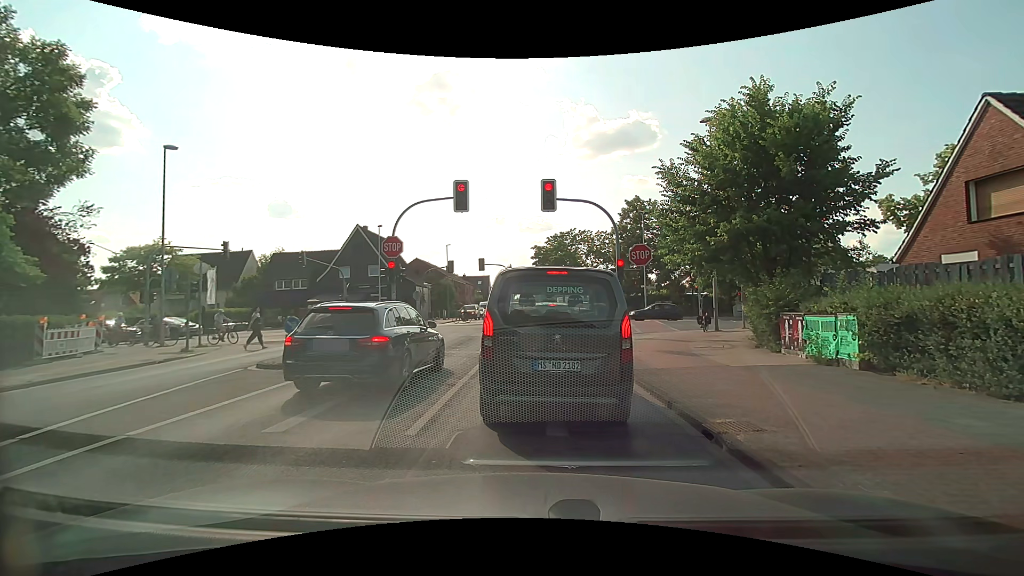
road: tertiary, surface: asphalt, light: Day
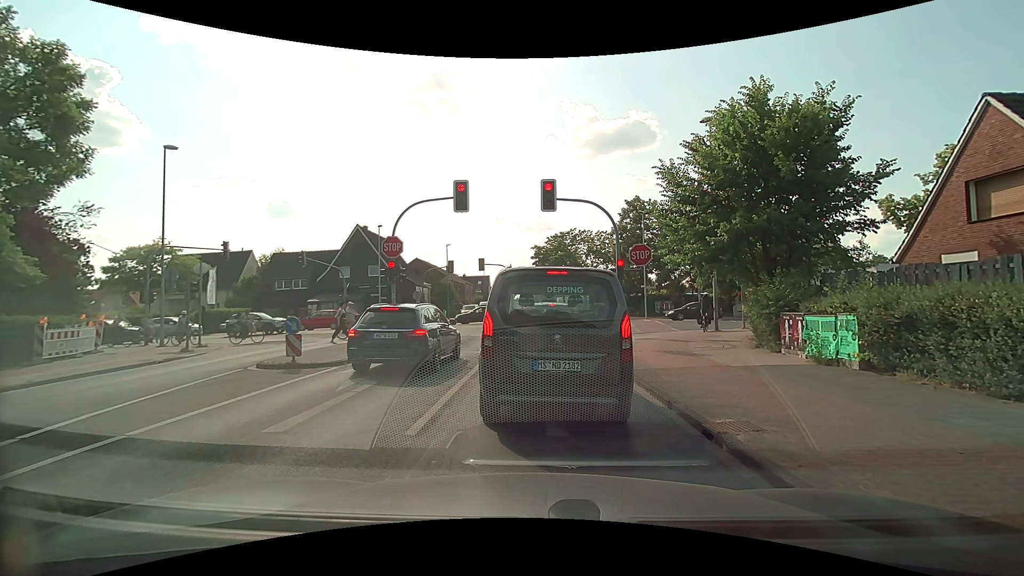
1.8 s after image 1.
(0.0, 0.0) m; 0°
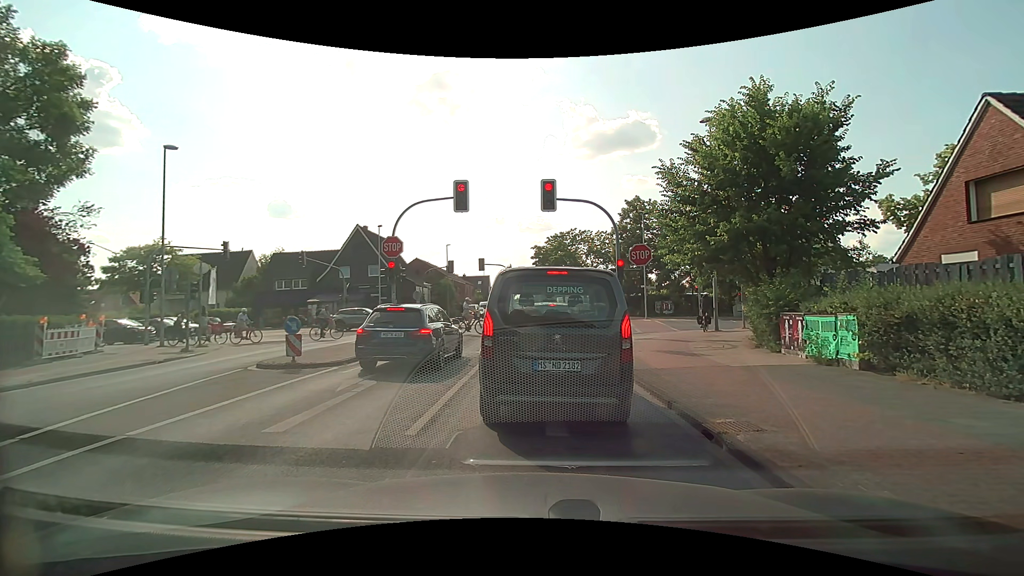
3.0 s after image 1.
(0.0, 0.0) m; 0°
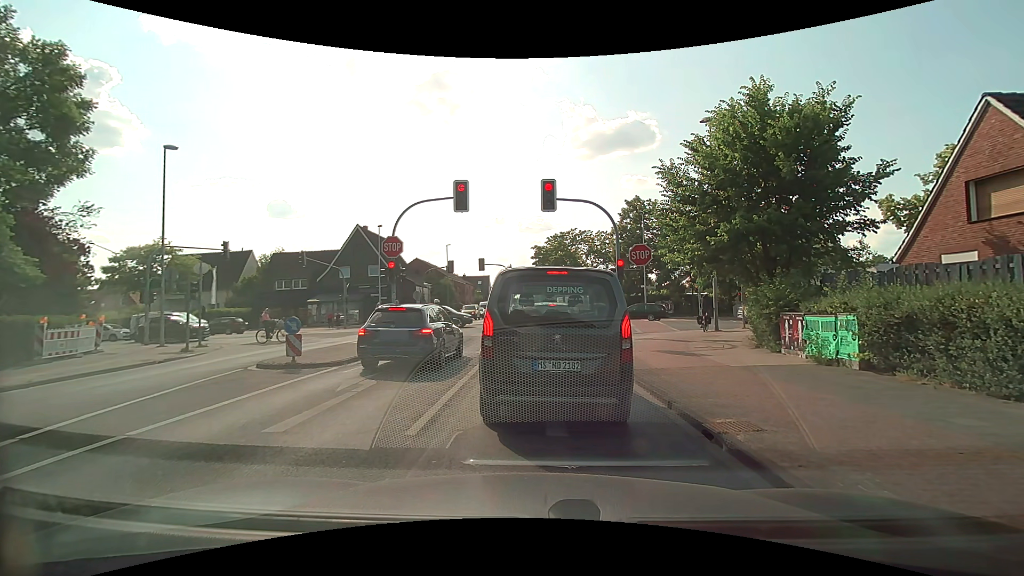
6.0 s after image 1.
(0.0, 0.0) m; 0°
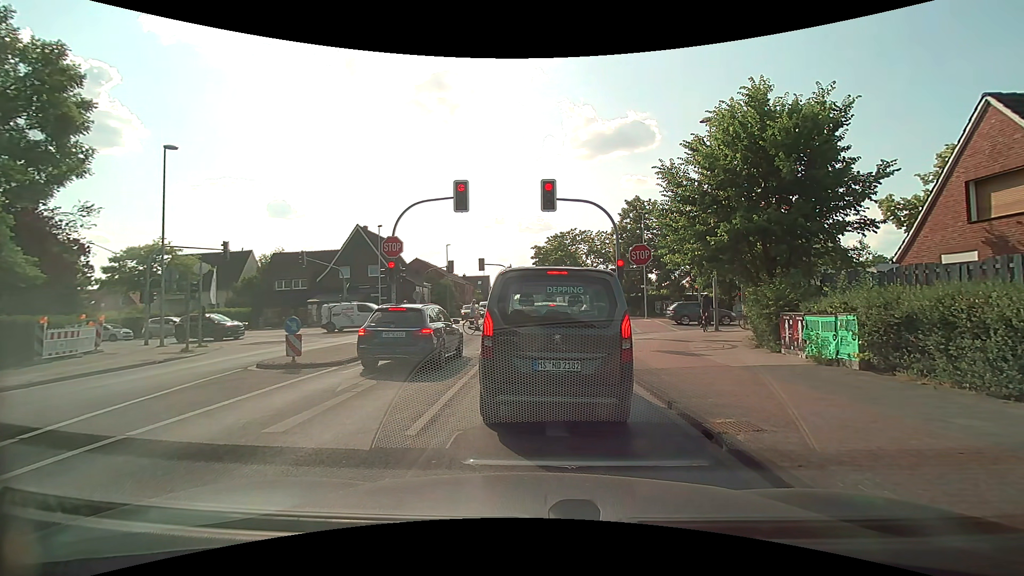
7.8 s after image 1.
(0.0, 0.0) m; 0°
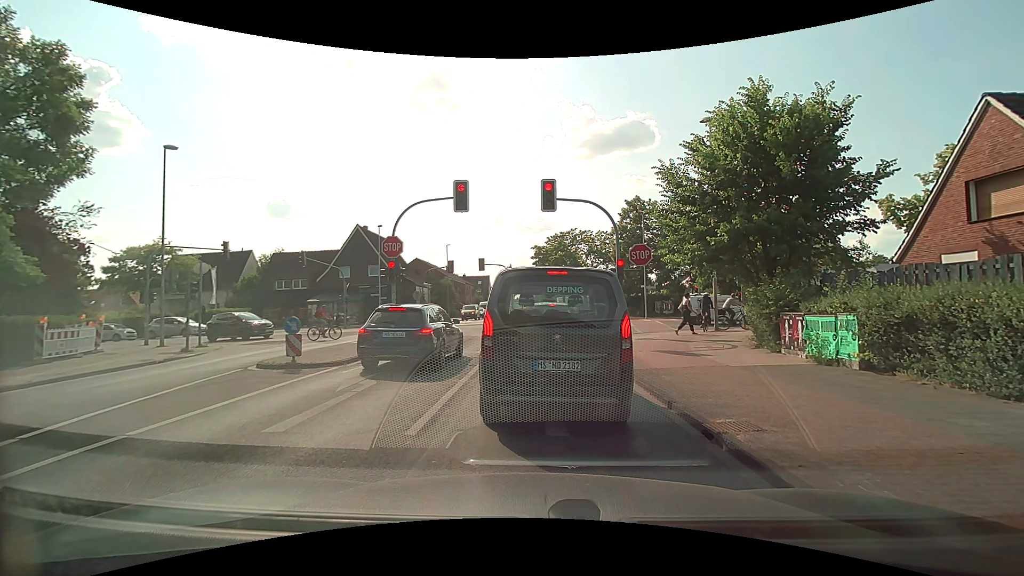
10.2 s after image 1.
(0.0, 0.0) m; 0°
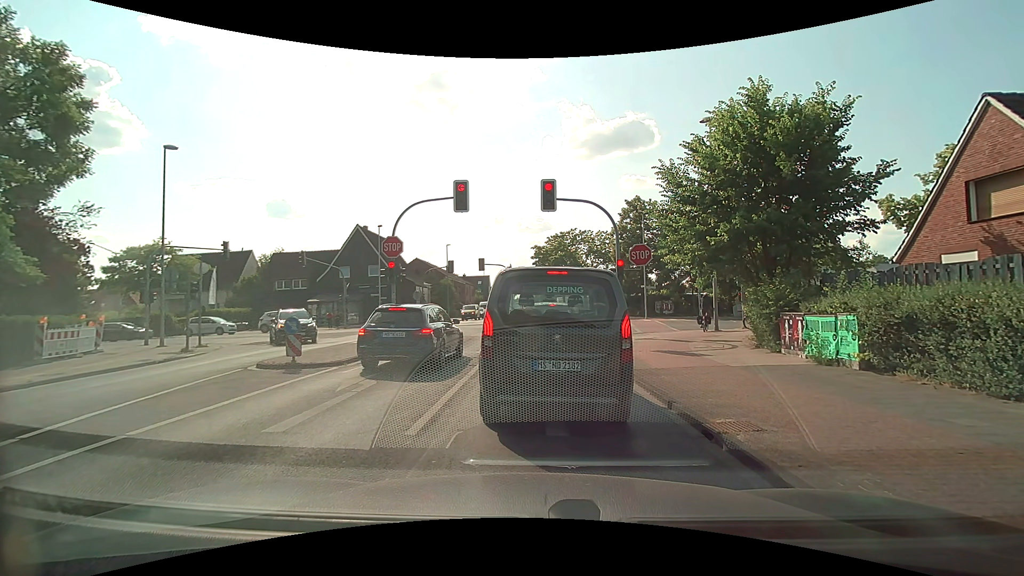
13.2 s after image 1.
(0.0, 0.0) m; 0°
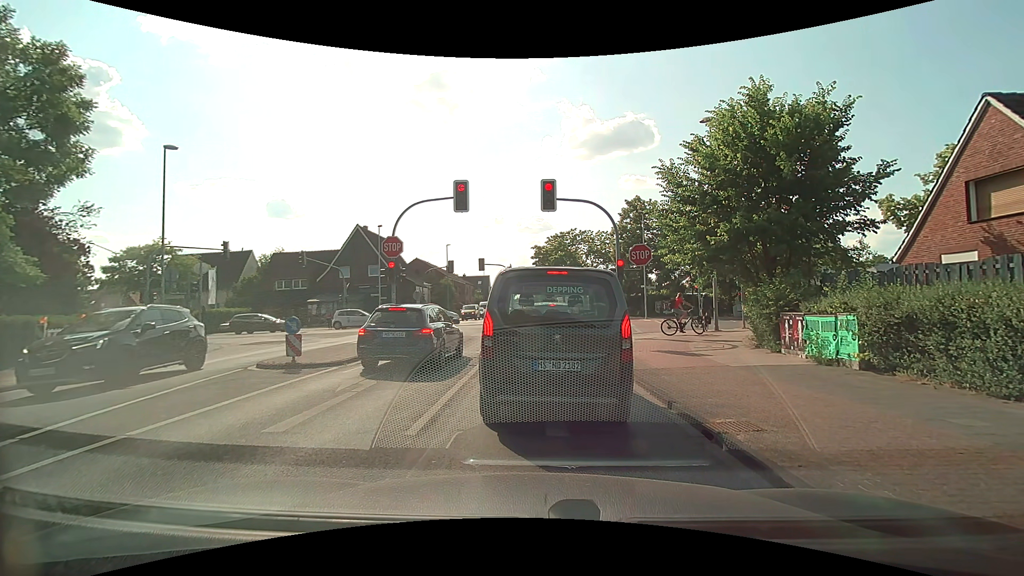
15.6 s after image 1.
(0.0, 0.0) m; 0°
(0, +10) (0, +20) (0, +30) (-1, +40) (-1, +50) (-1, +60) (-2, +70) (-3, +80) (-4, +90) (-5, +100) m
